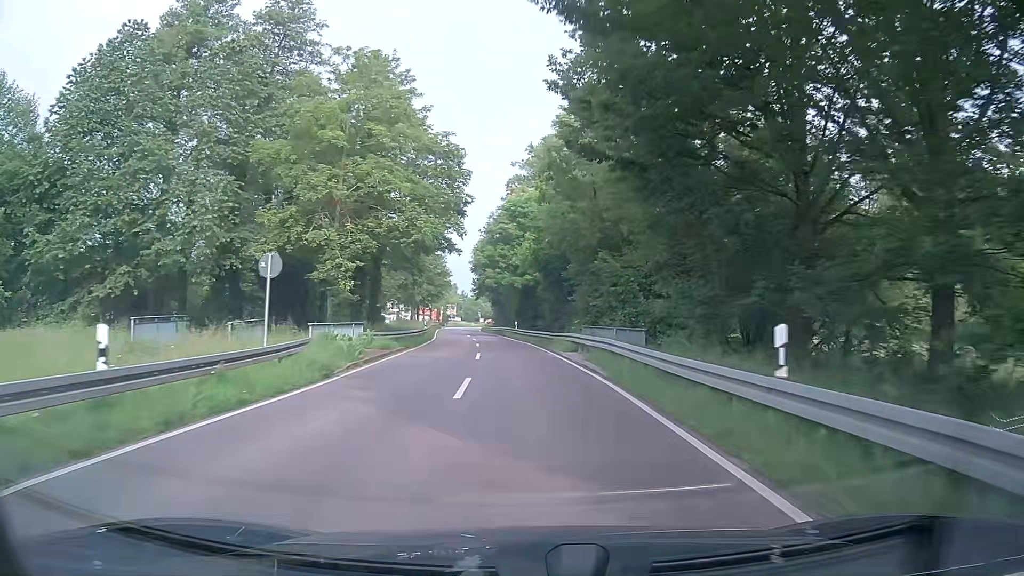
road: secondary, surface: asphalt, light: Day
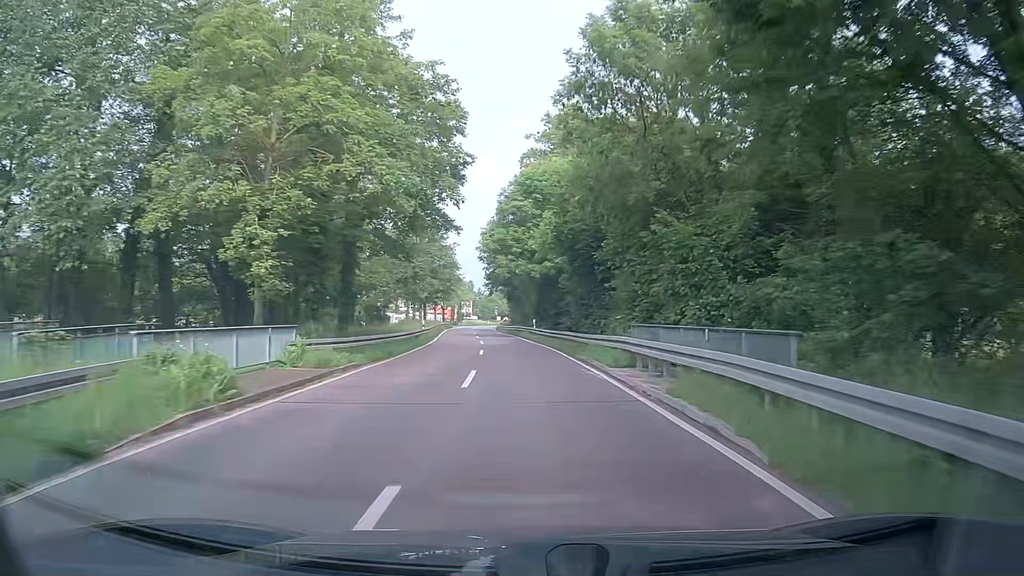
(-0.1, +10.3) m; -2°
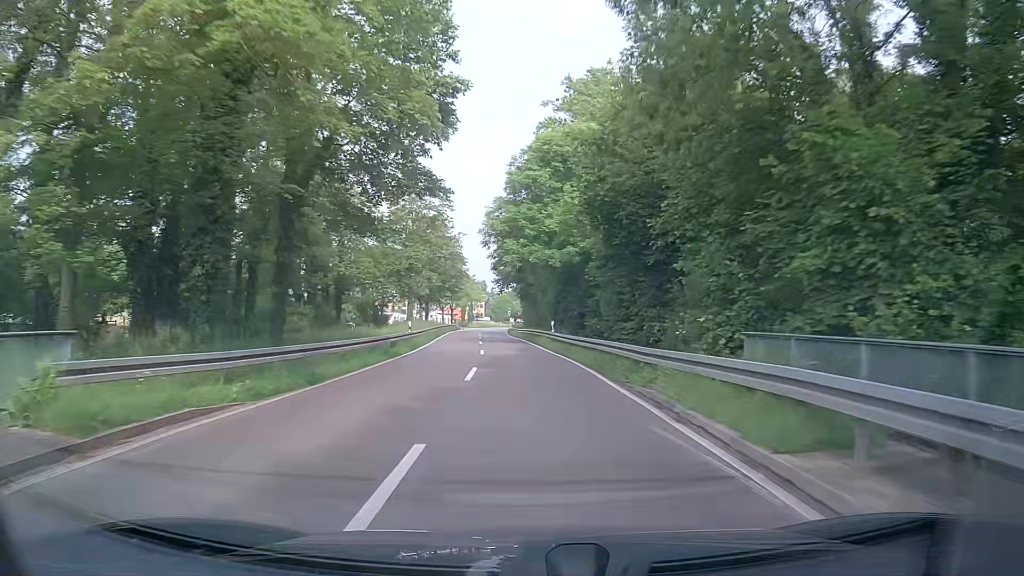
(0.0, +10.4) m; -1°
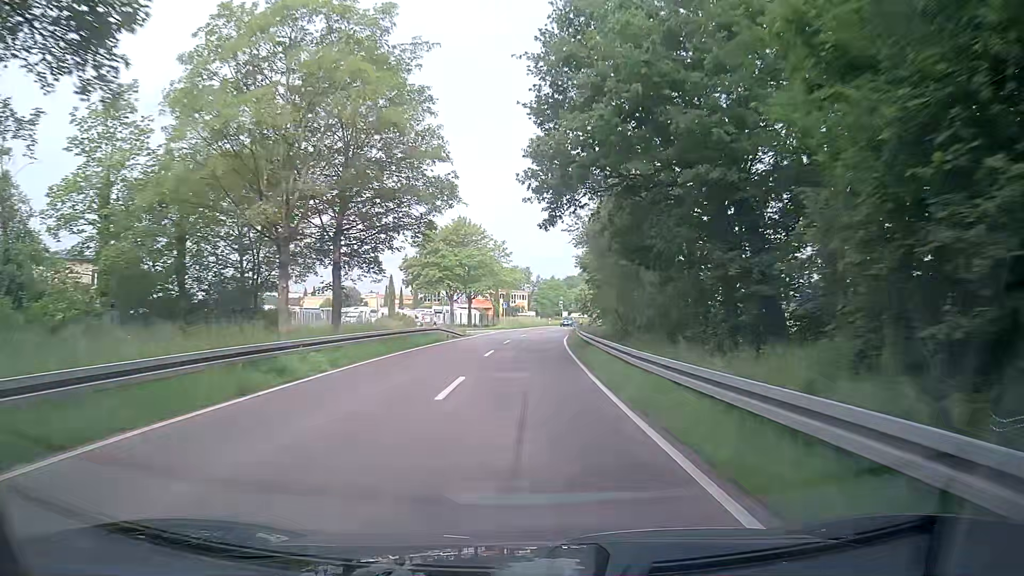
(-2.2, +52.2) m; -4°
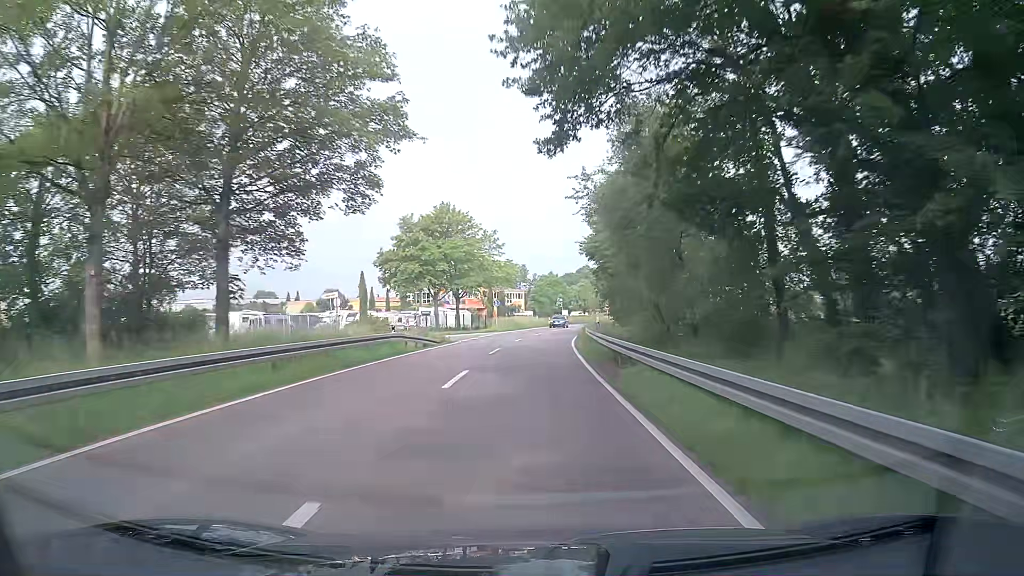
(0.0, +10.4) m; 0°
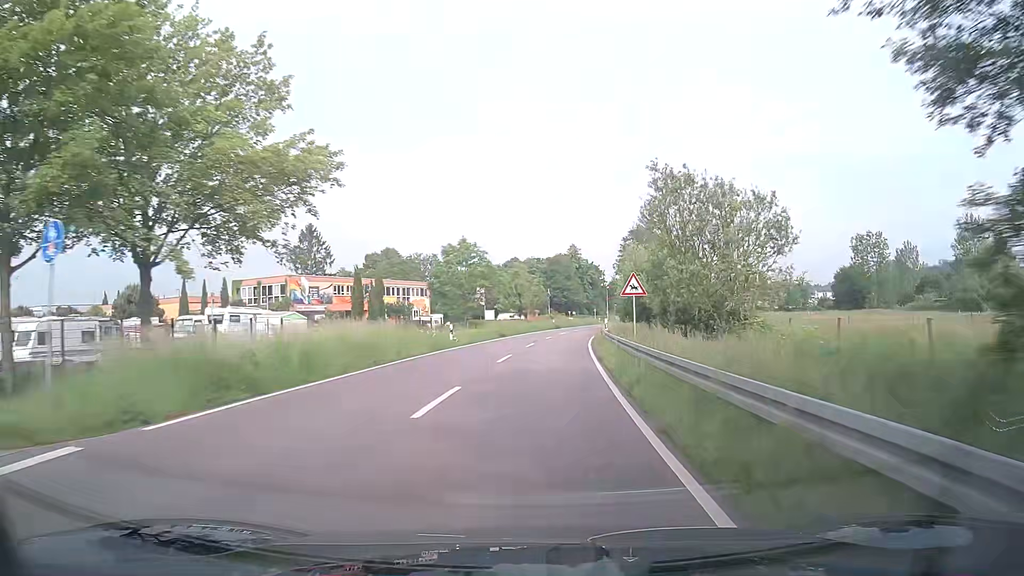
(+2.6, +51.2) m; +7°
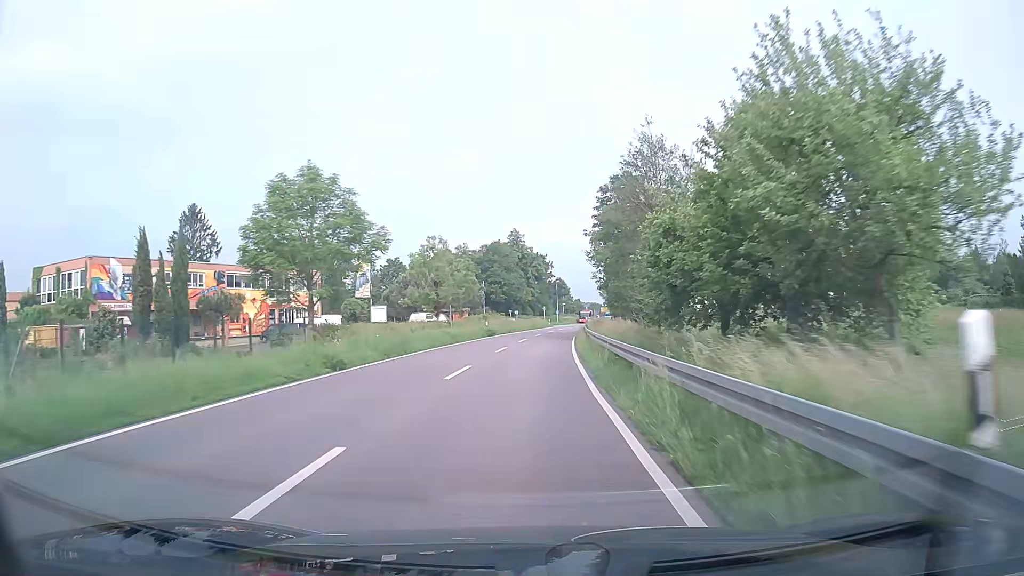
(+1.4, +30.3) m; +5°
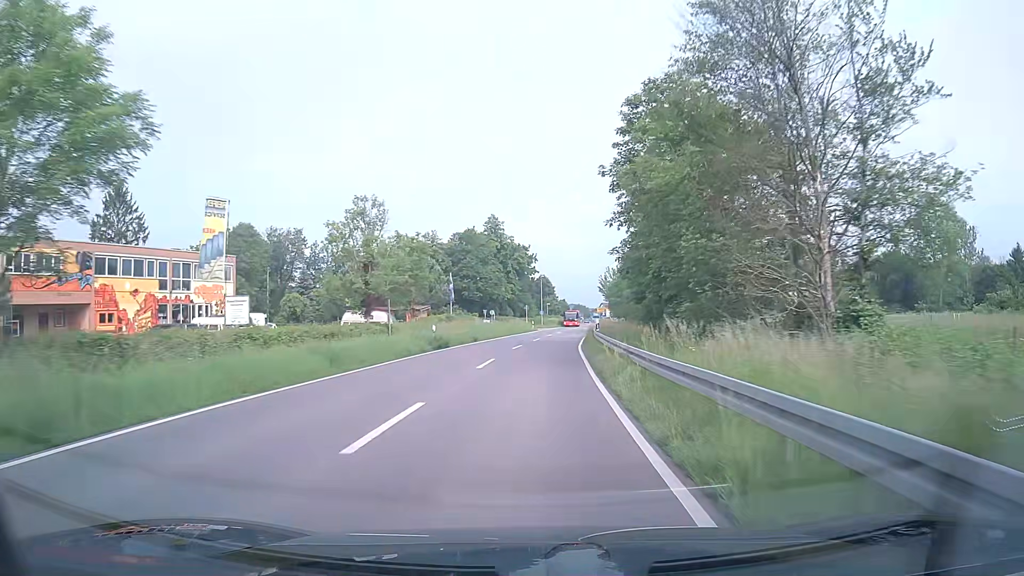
(+0.2, +20.0) m; +2°
